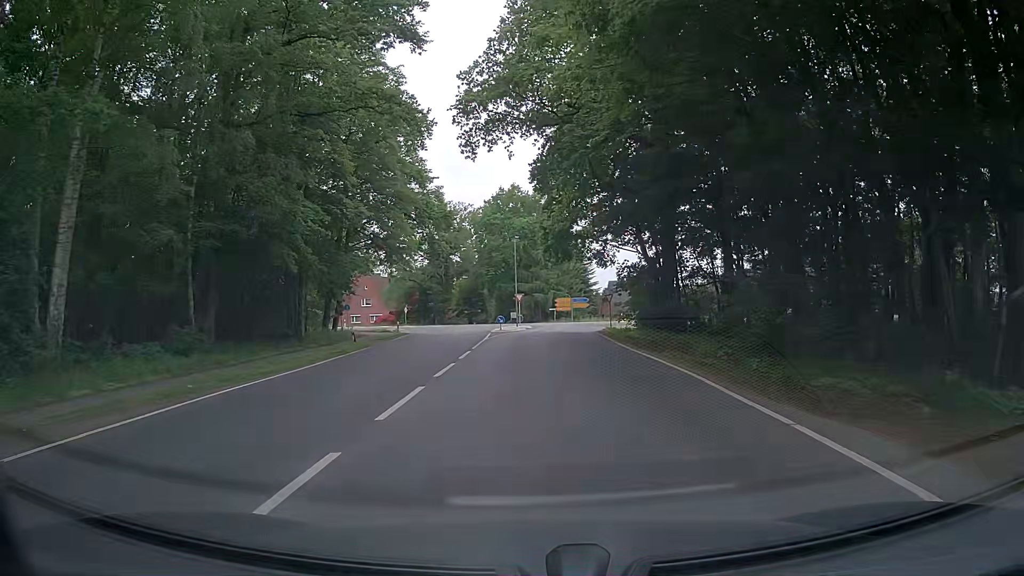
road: tertiary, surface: asphalt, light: Day
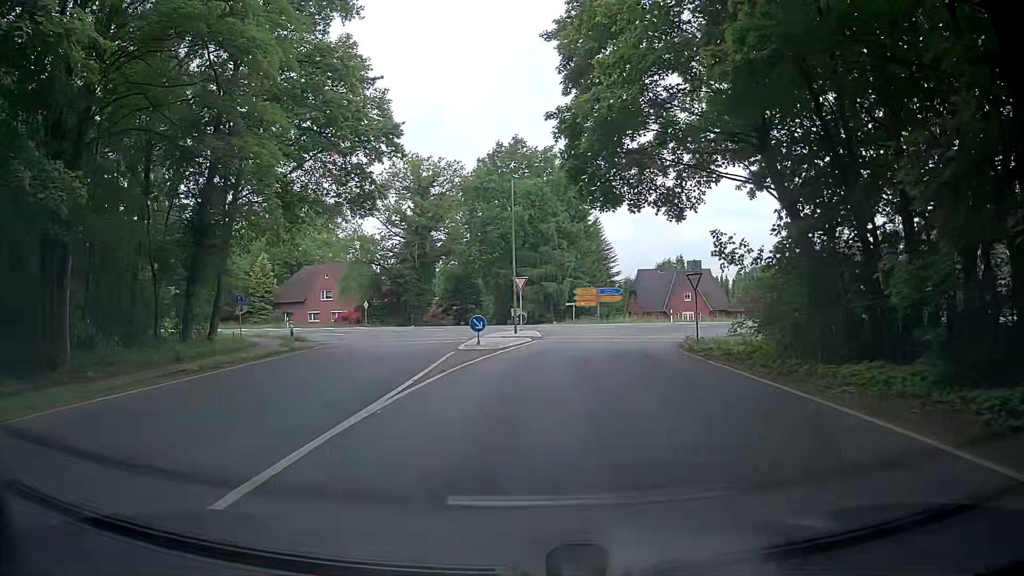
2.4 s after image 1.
(0.0, +25.7) m; -1°
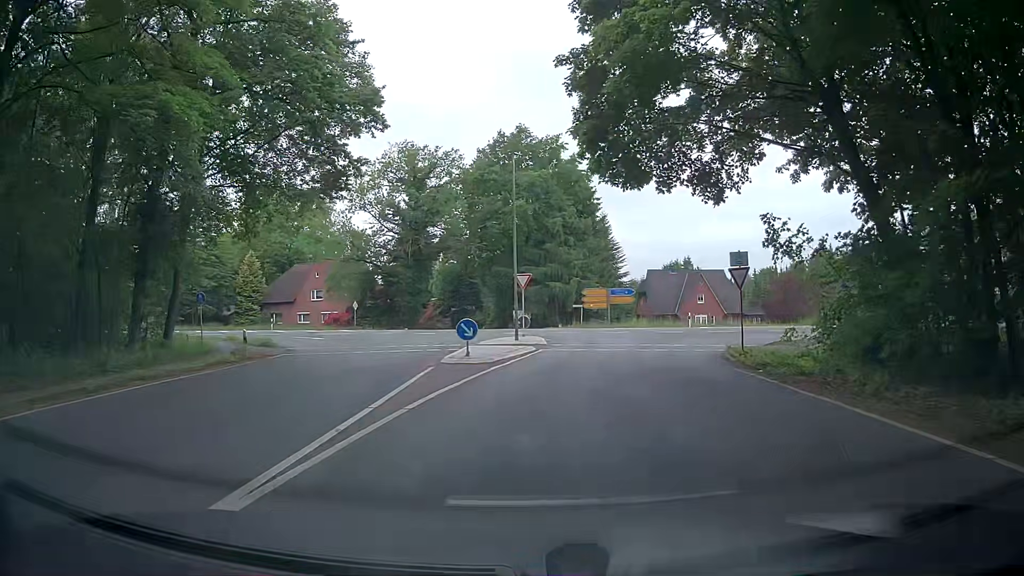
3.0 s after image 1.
(+0.1, +5.4) m; 0°
